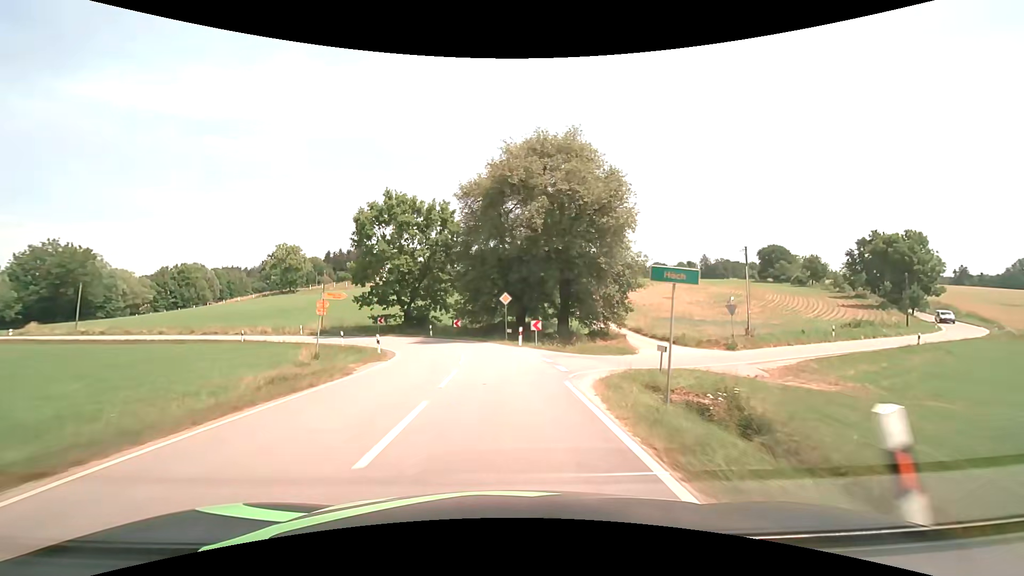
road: tertiary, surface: asphalt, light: Day
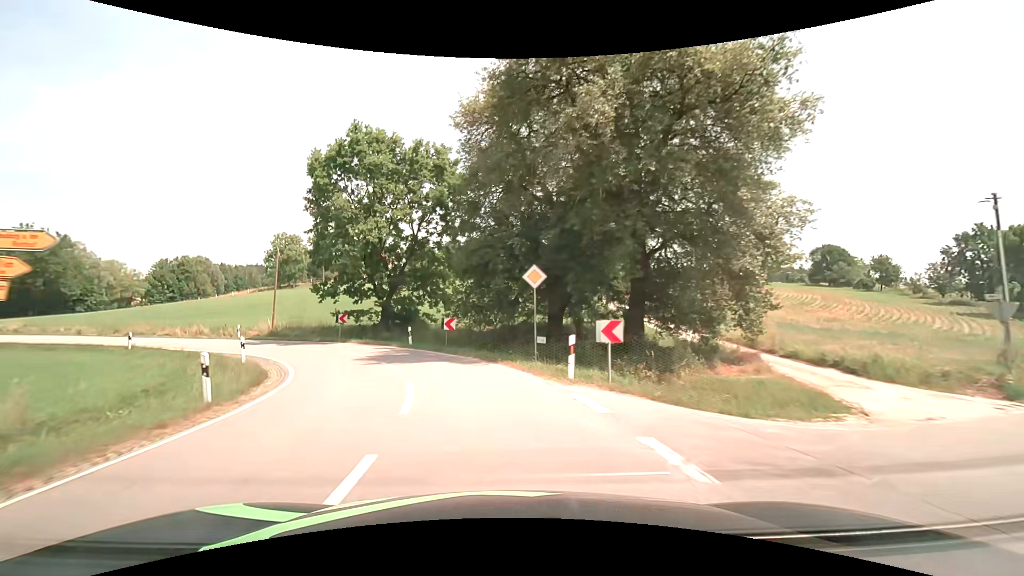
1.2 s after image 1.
(-0.1, +15.7) m; -2°
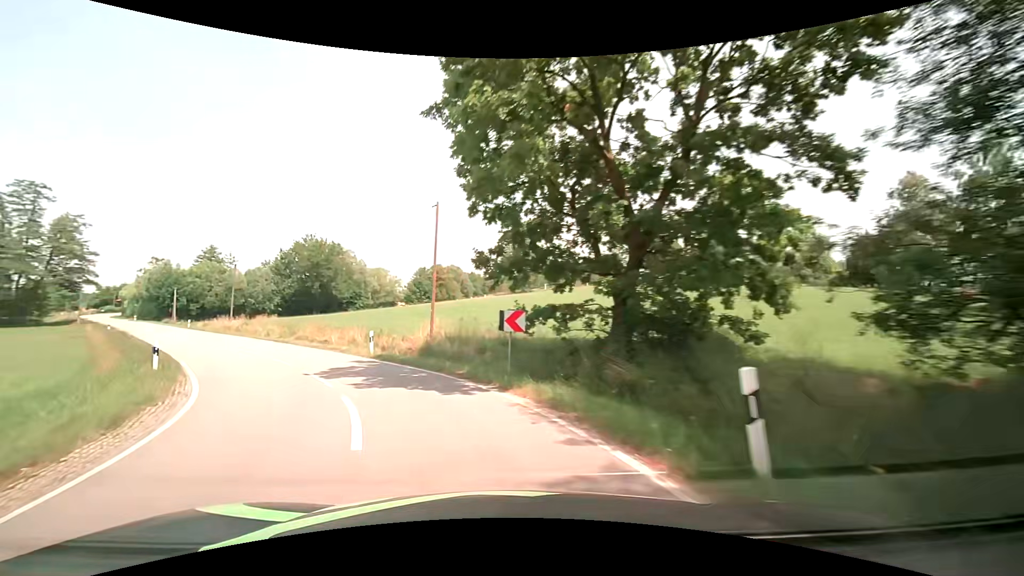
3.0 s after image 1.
(-3.8, +20.0) m; -26°
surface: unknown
(-2, +10) (-6, +19) (-12, +27) (-19, +34) (-25, +42) (-32, +49) (-39, +57) (-45, +64) (-52, +71) (-59, +79) m
